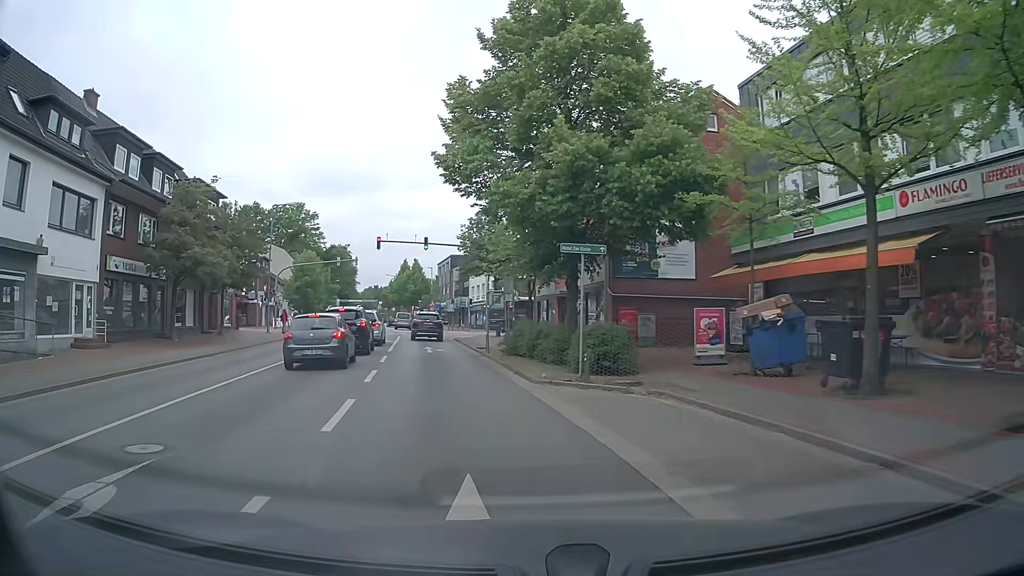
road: secondary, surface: asphalt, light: Day
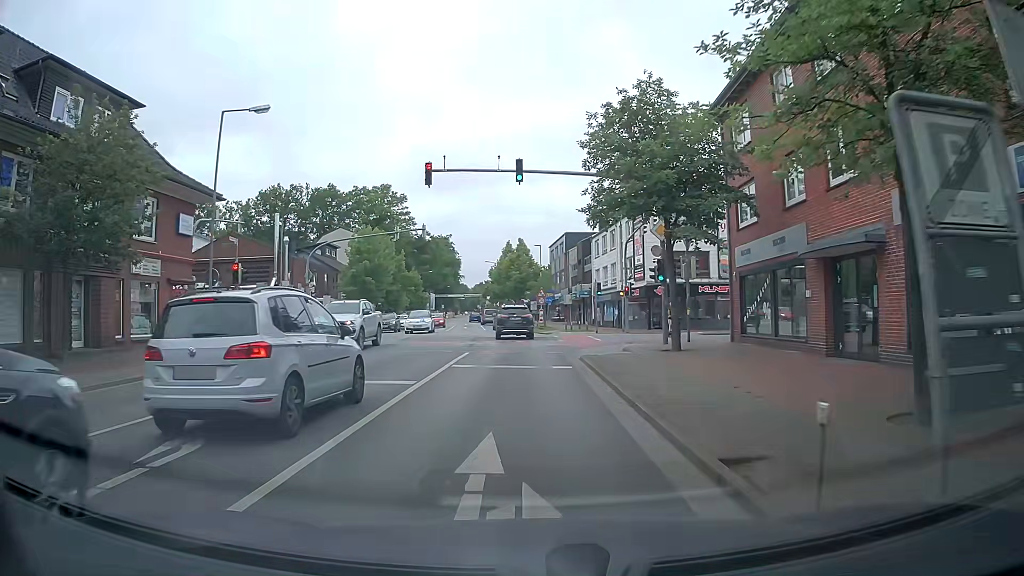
(-2.6, +23.1) m; -11°
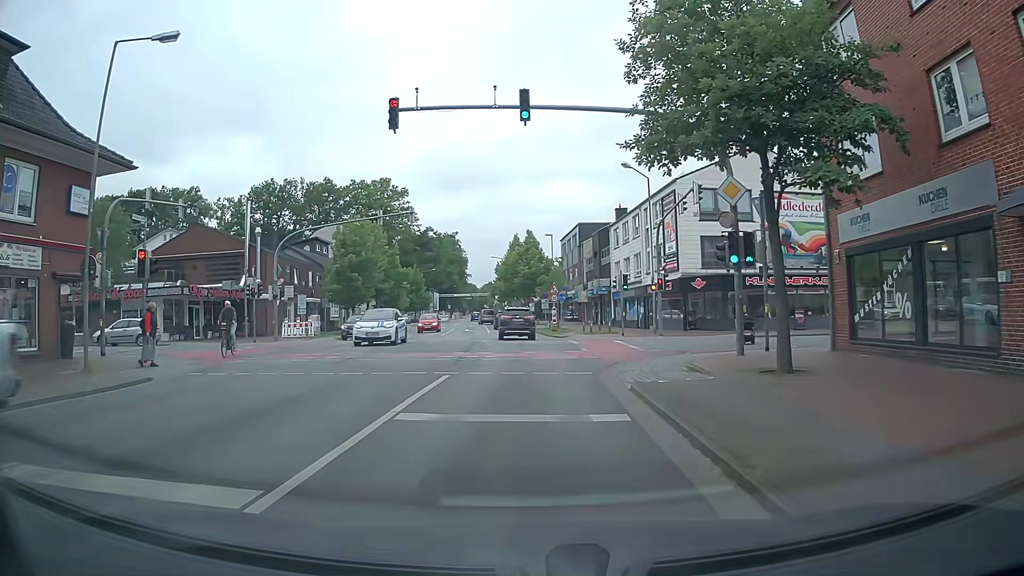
(+0.2, +7.9) m; 0°
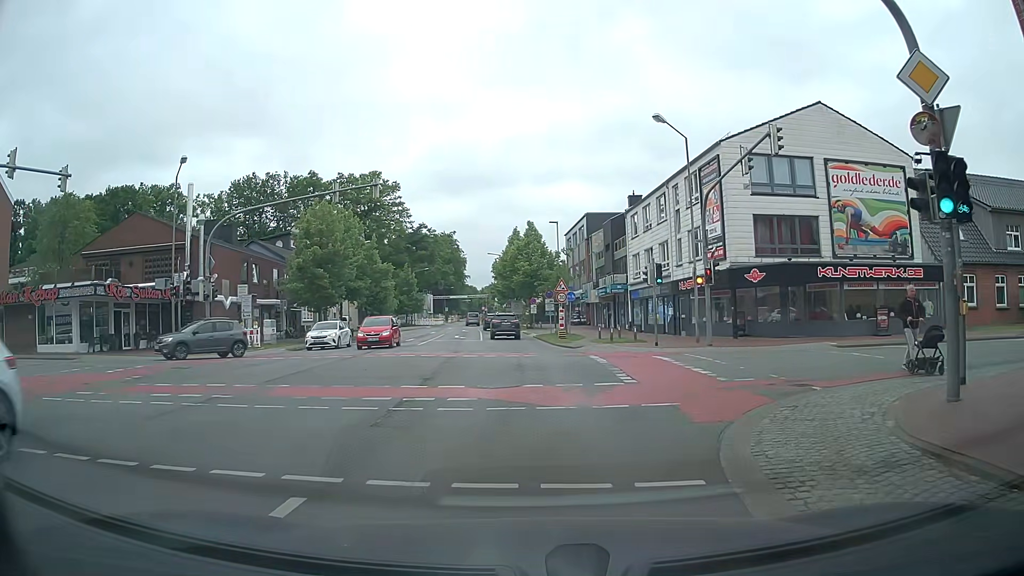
(+0.1, +9.1) m; +1°
